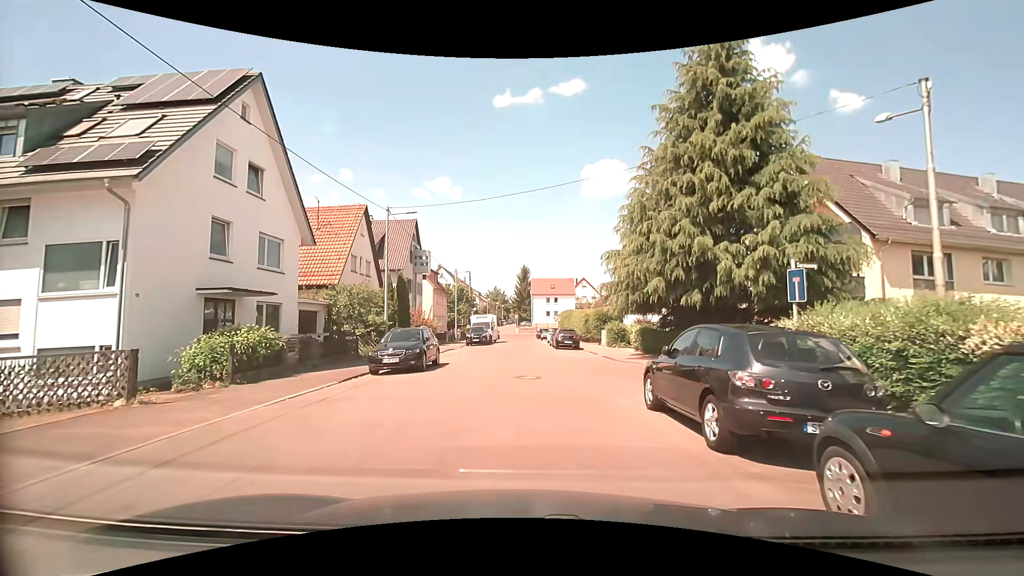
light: Day
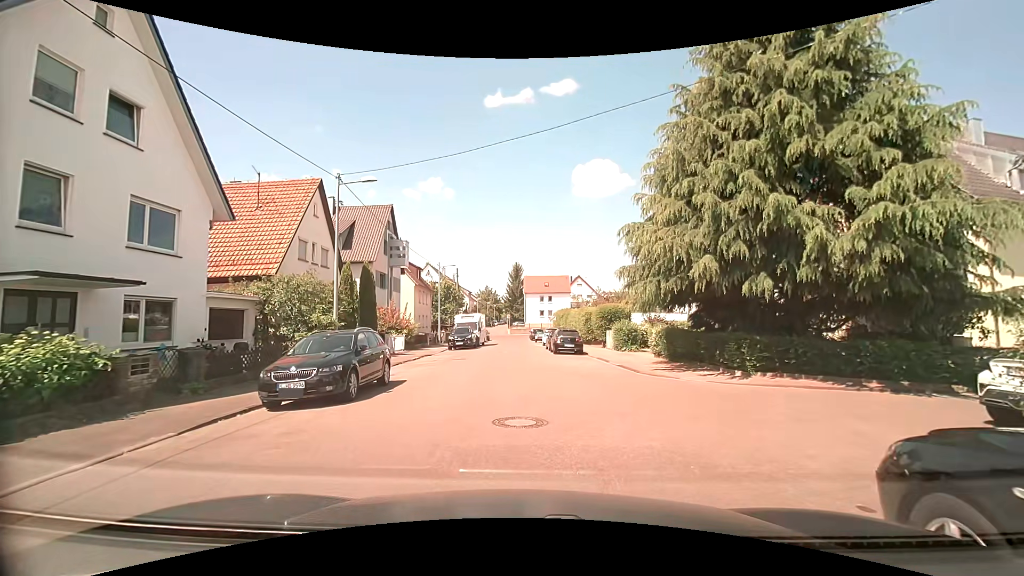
(0.0, +6.0) m; +1°
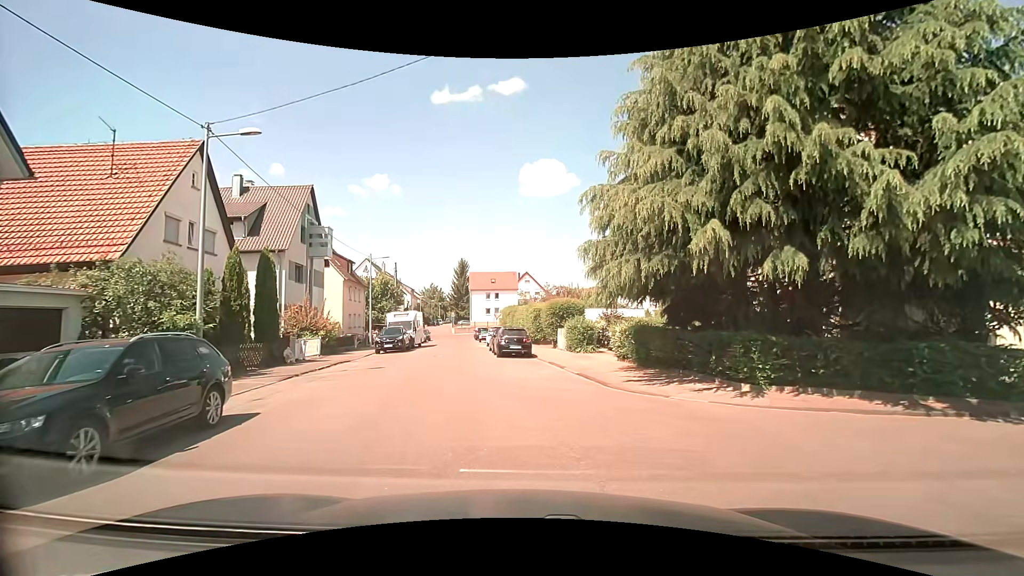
(+0.2, +4.6) m; +7°
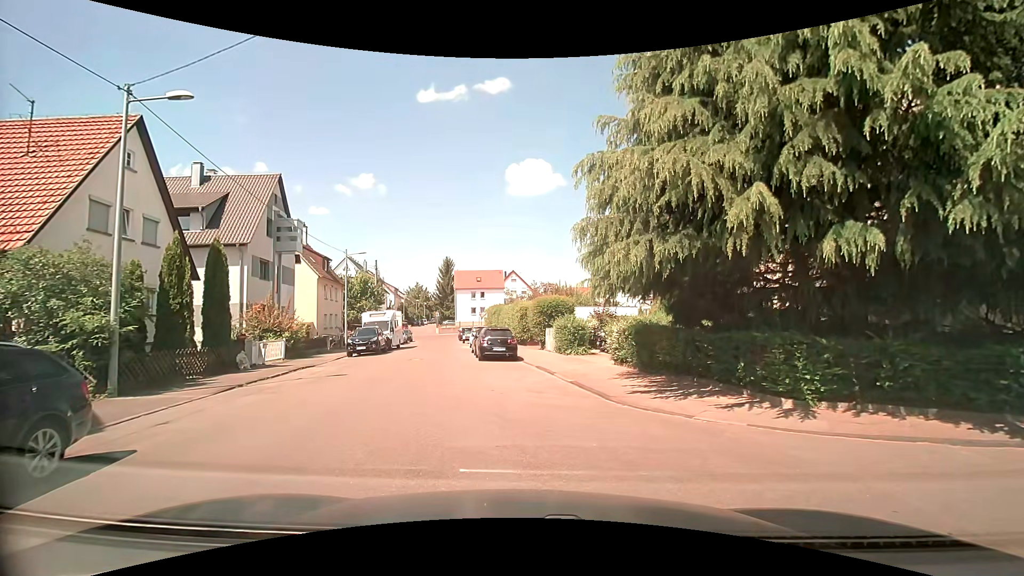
(0.0, +2.2) m; -1°
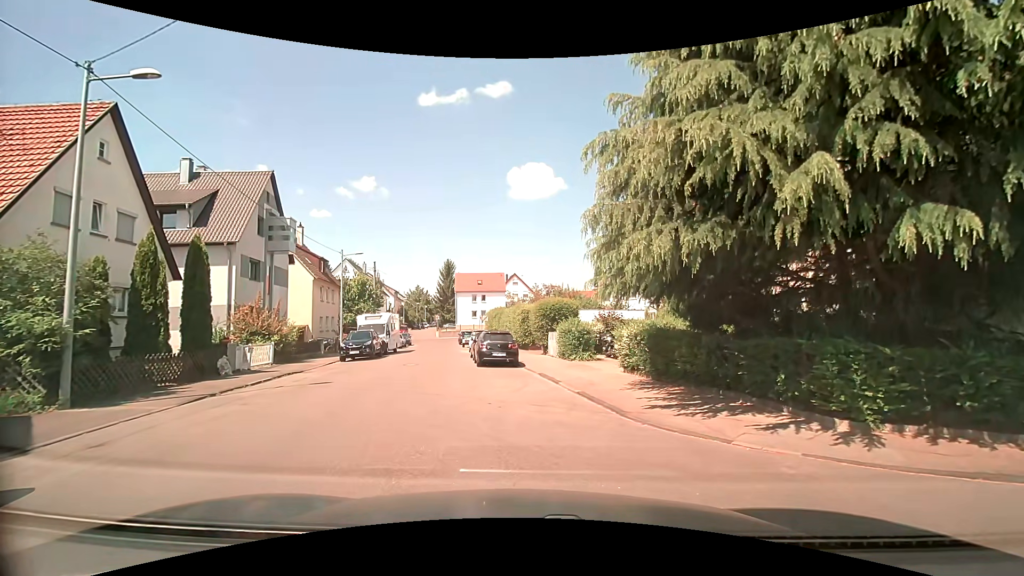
(0.0, +1.5) m; 0°
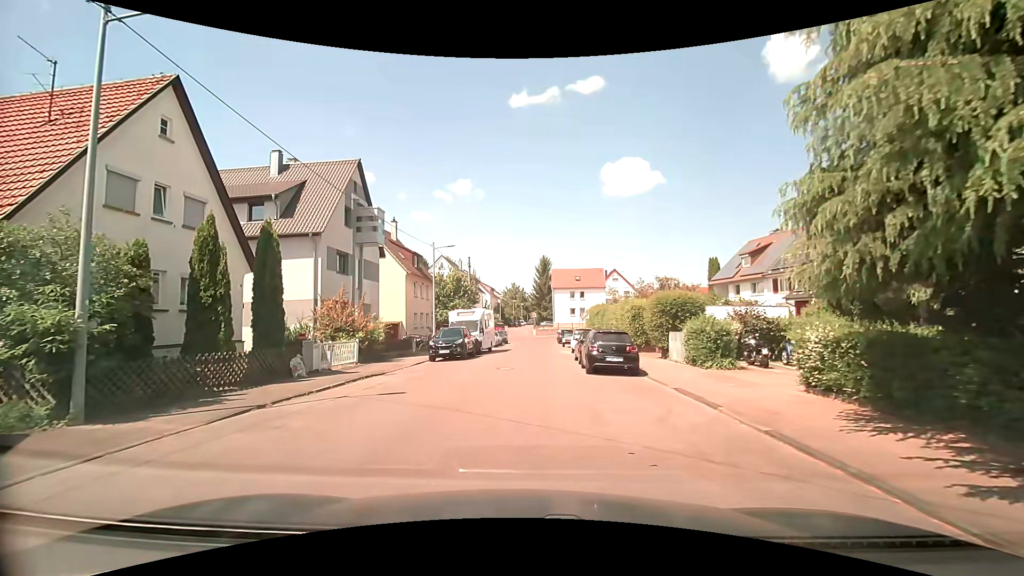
(-0.3, +4.1) m; -9°
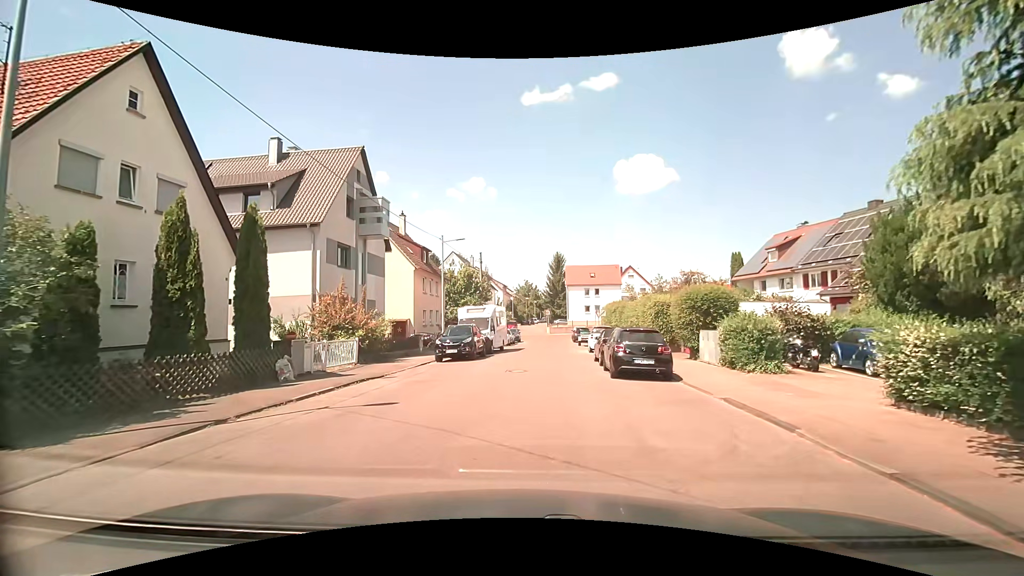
(0.0, +2.1) m; -1°
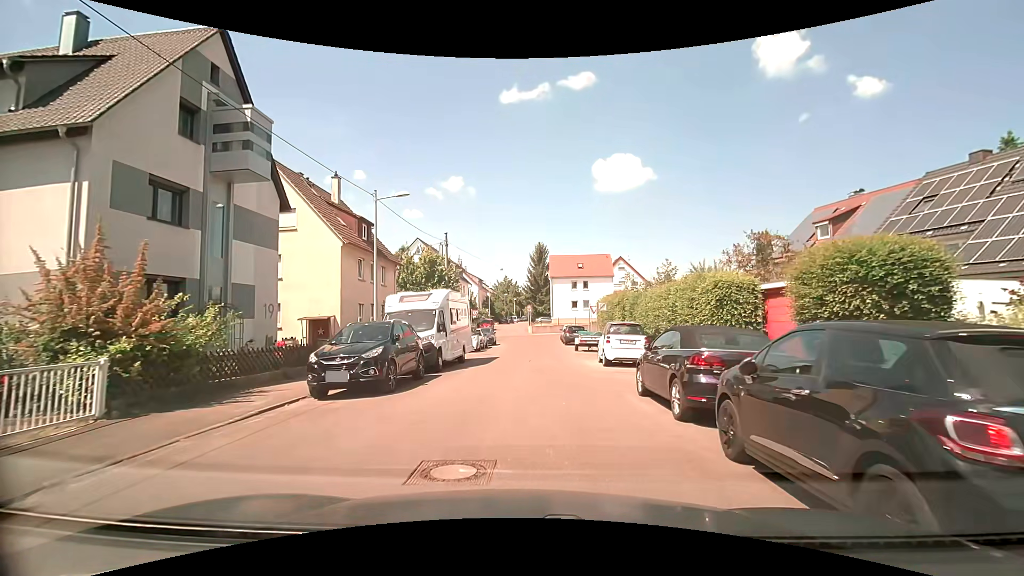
(+0.1, +11.8) m; +2°
